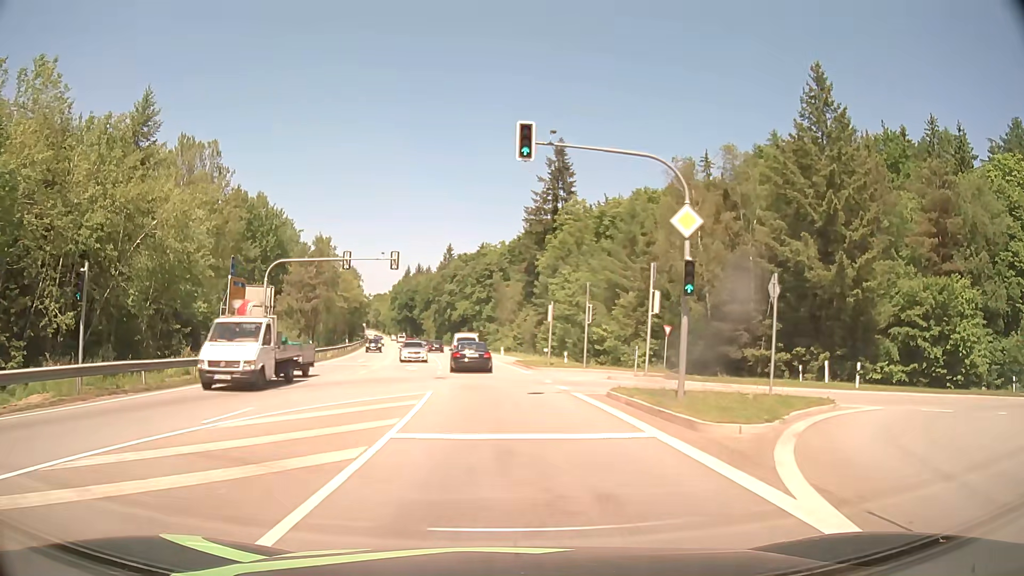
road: secondary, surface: asphalt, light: Day
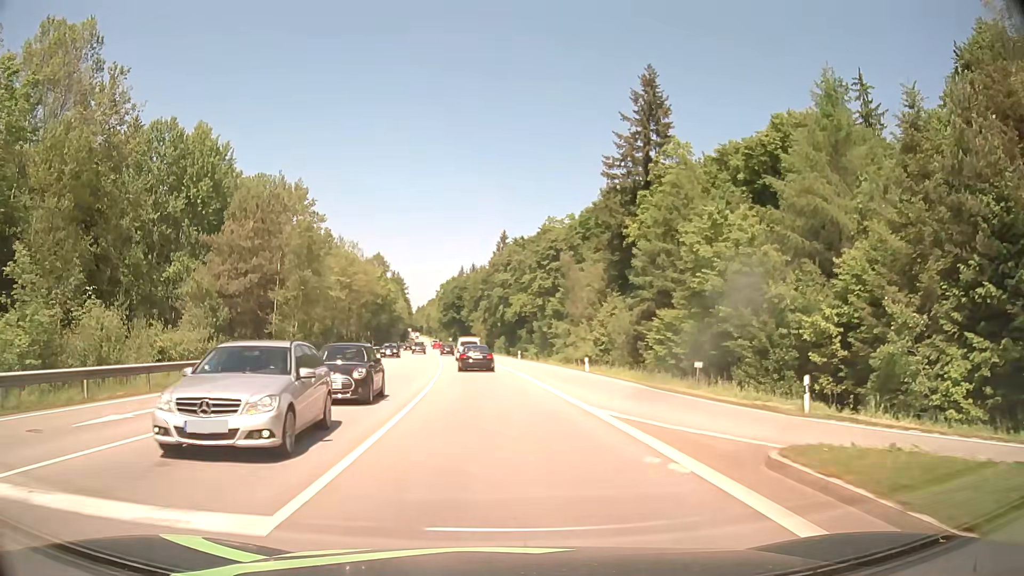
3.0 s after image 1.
(-1.6, +36.6) m; -5°
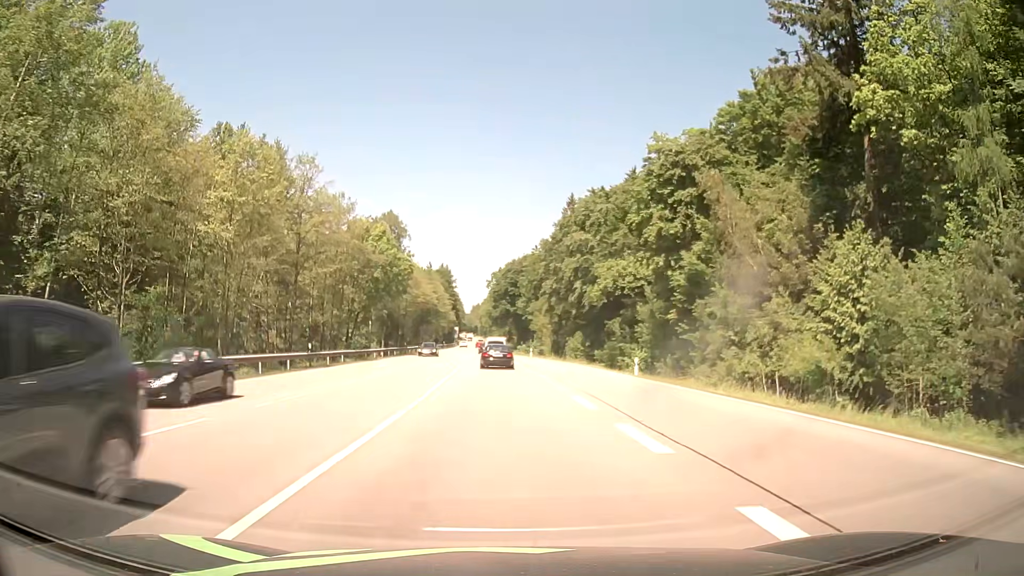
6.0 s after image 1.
(-2.0, +44.2) m; -5°
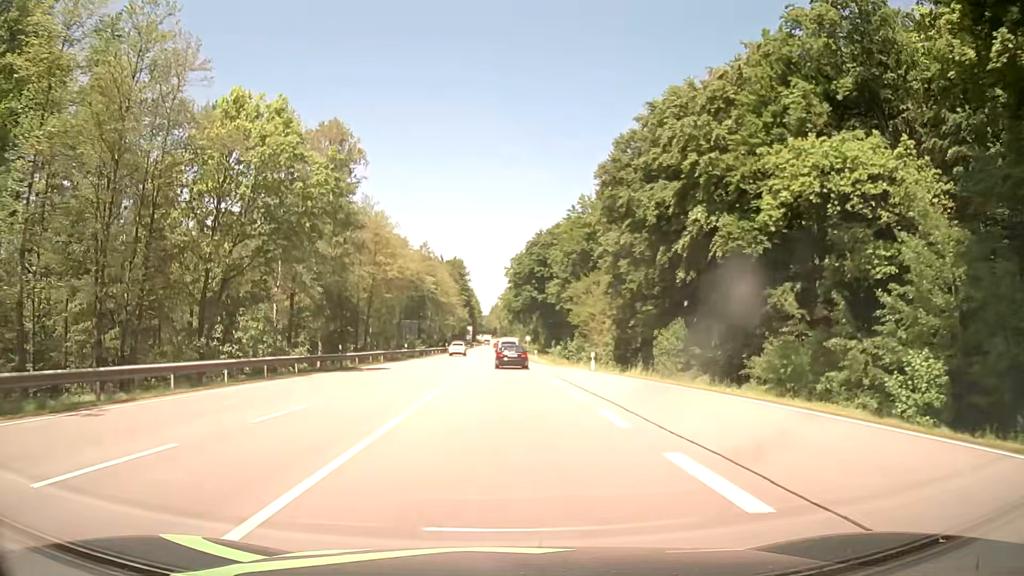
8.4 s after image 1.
(-0.8, +39.1) m; -2°
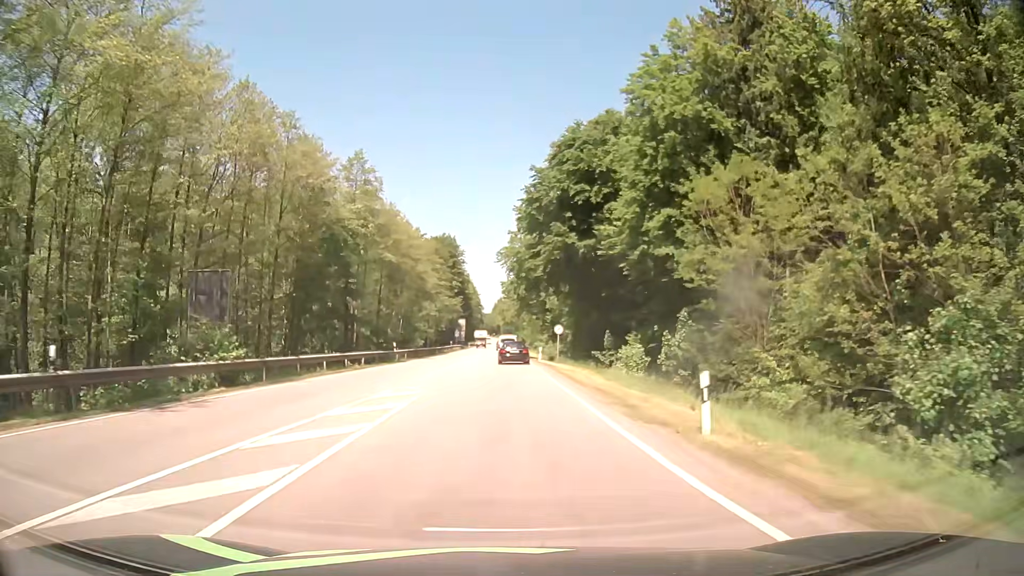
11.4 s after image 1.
(0.0, +51.4) m; 0°
